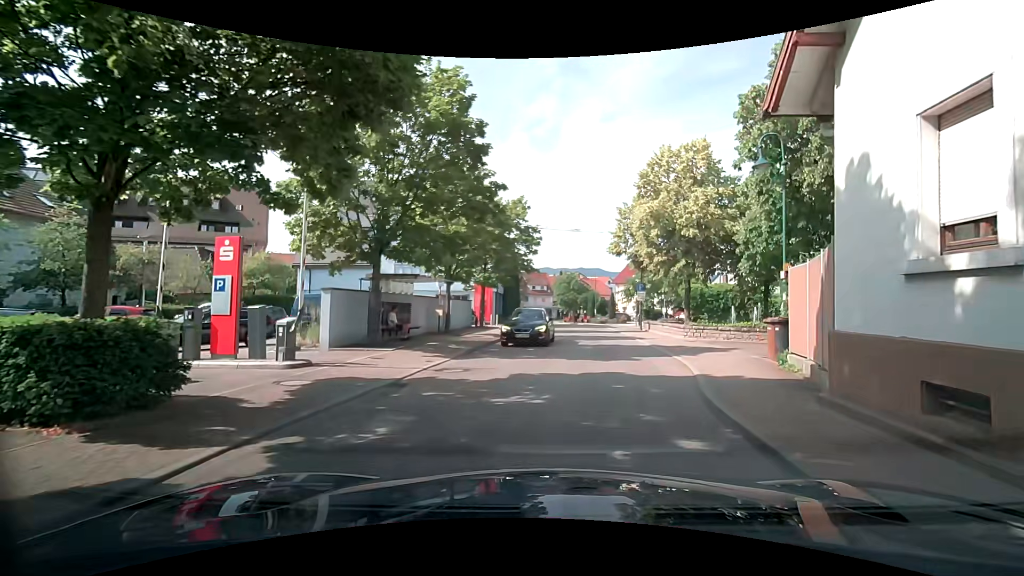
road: tertiary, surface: asphalt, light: Day
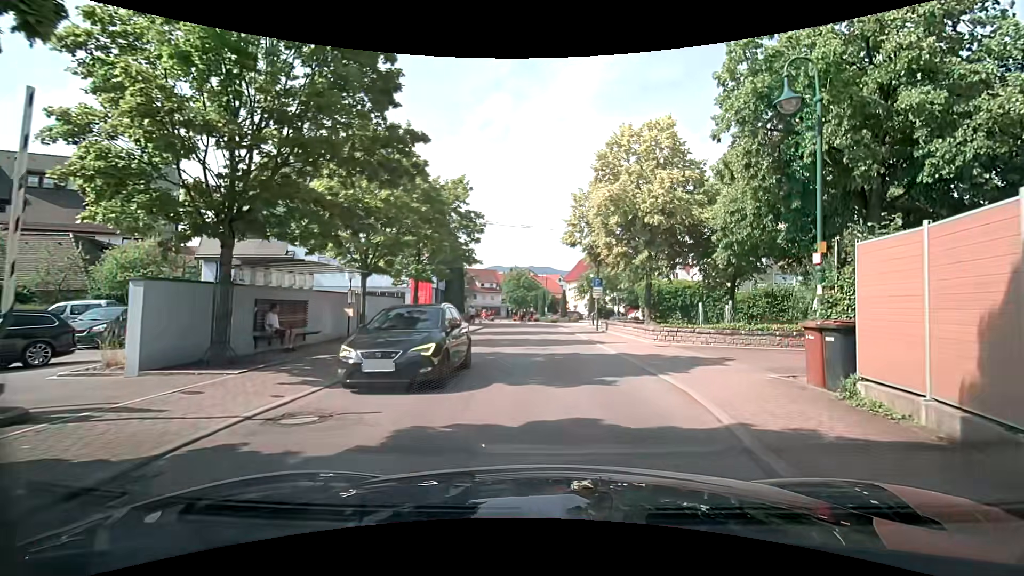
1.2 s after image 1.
(+0.3, +4.8) m; +6°
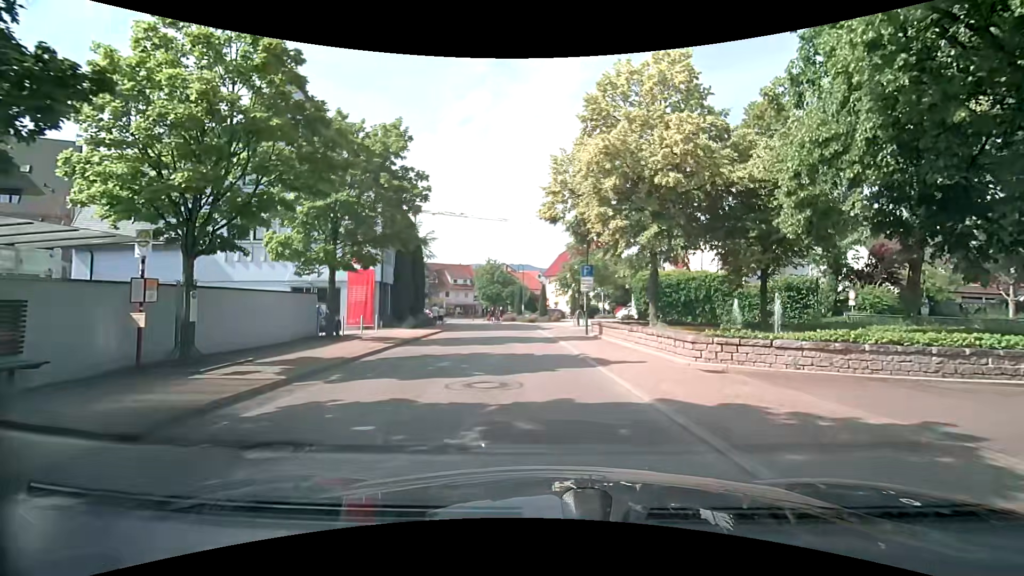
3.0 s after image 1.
(+0.4, +8.2) m; +4°
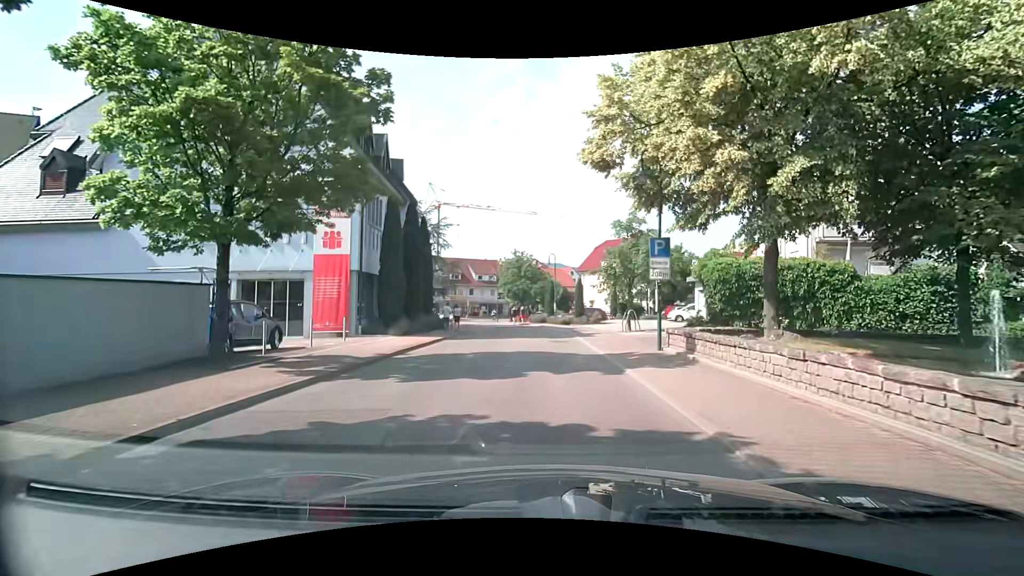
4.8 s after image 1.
(-0.2, +8.8) m; -3°
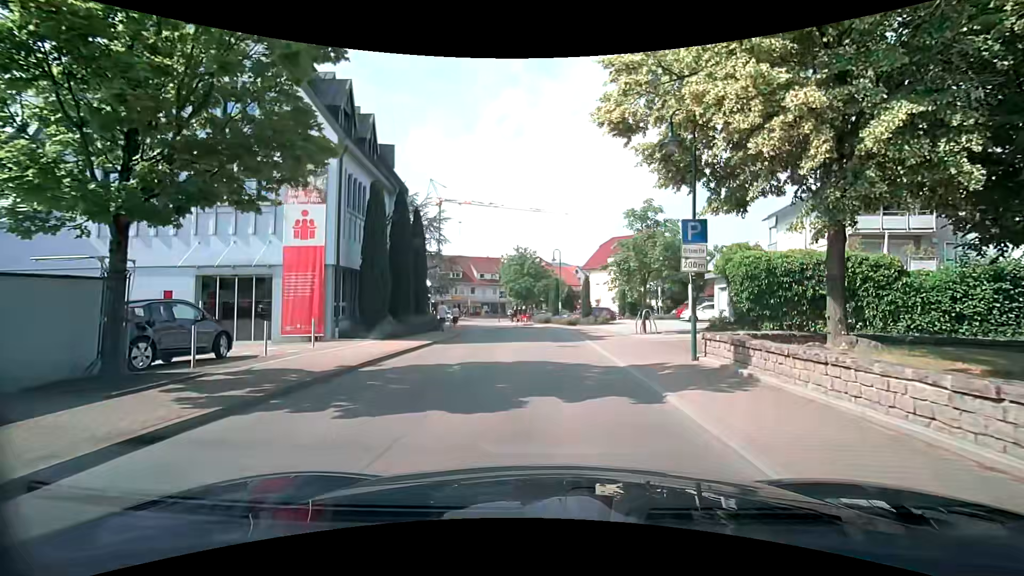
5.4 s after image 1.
(0.0, +3.0) m; 0°
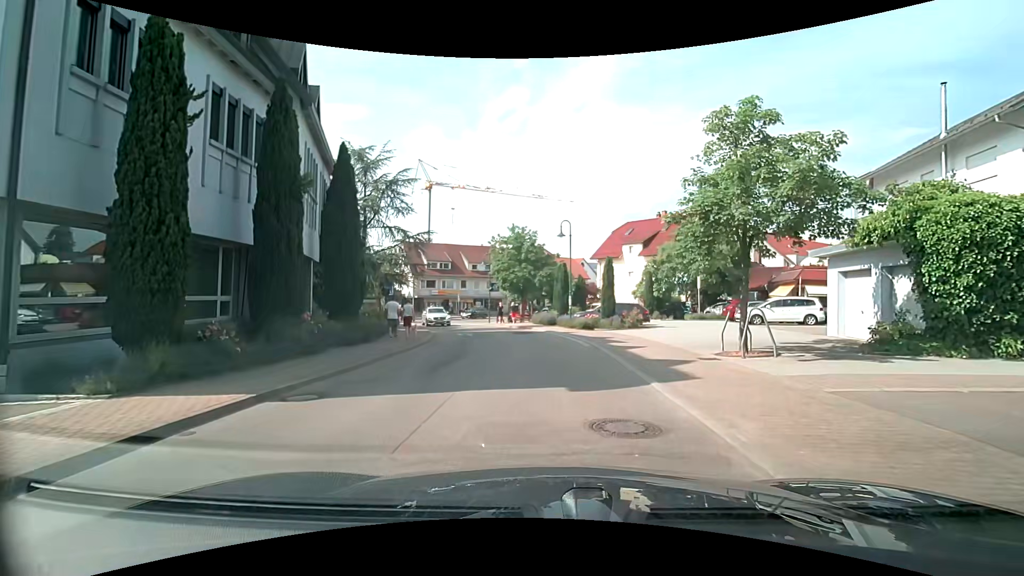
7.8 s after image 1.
(-0.3, +12.2) m; -2°
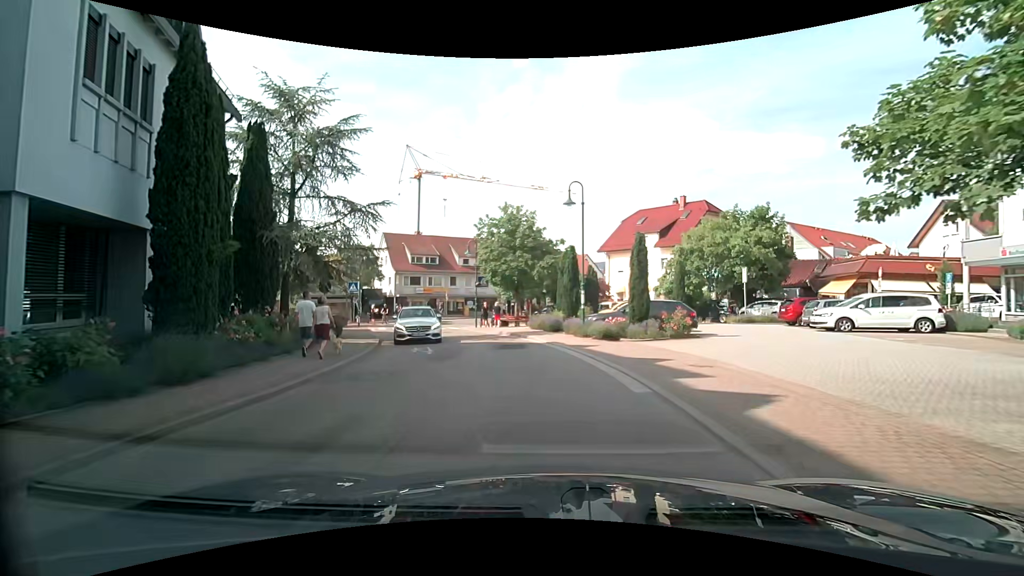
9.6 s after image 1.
(+0.2, +8.8) m; +1°
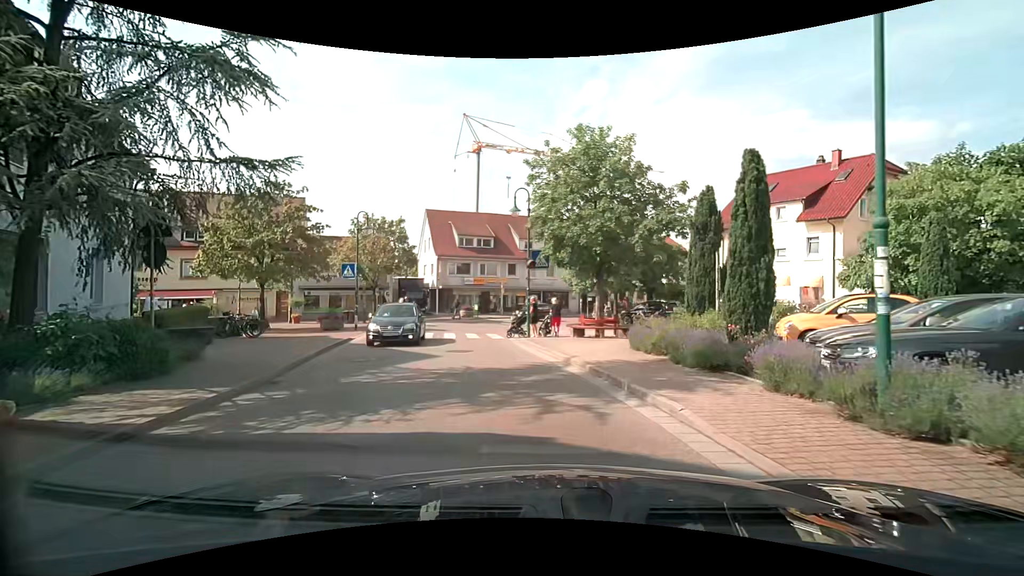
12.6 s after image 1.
(-0.6, +14.0) m; -8°
